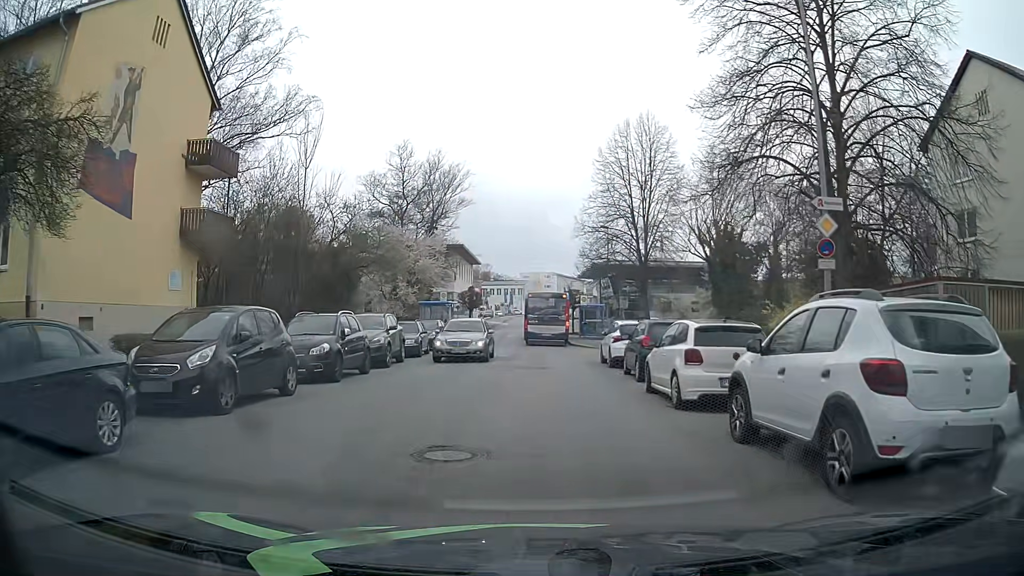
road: tertiary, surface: asphalt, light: Day
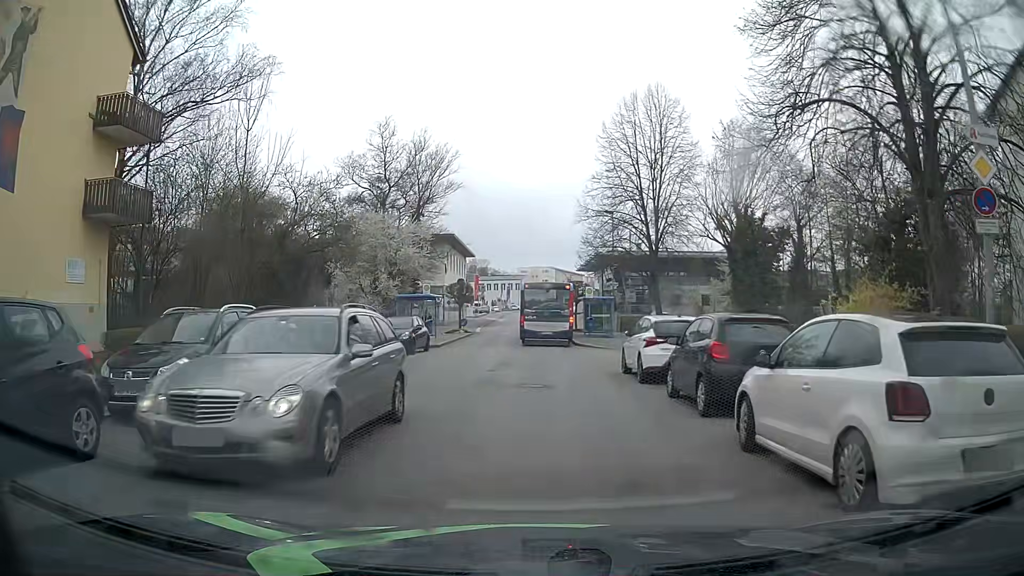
(+0.1, +6.1) m; -1°
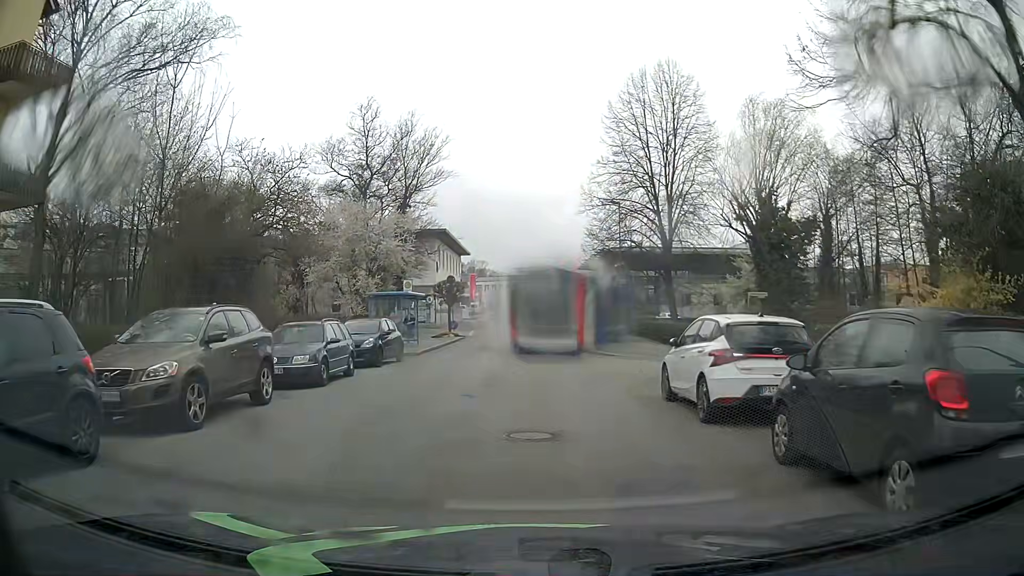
(+0.1, +5.4) m; +2°
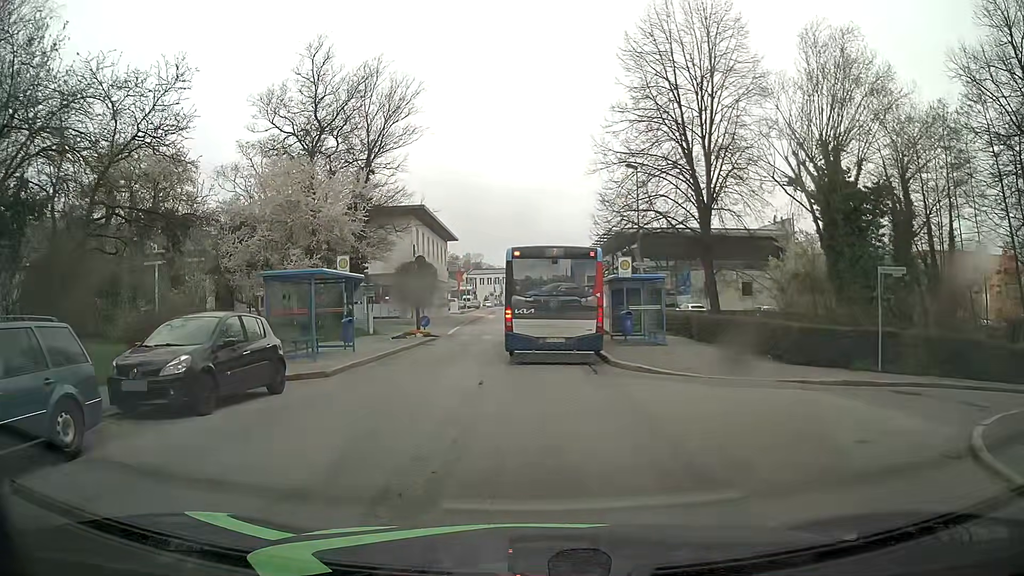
(-0.1, +10.8) m; -1°
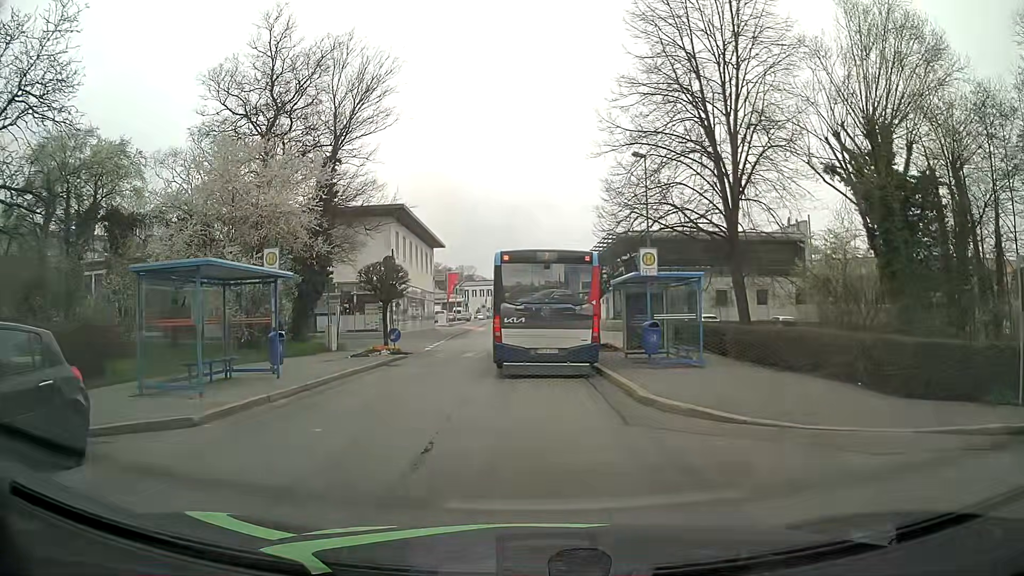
(+0.1, +5.9) m; +2°
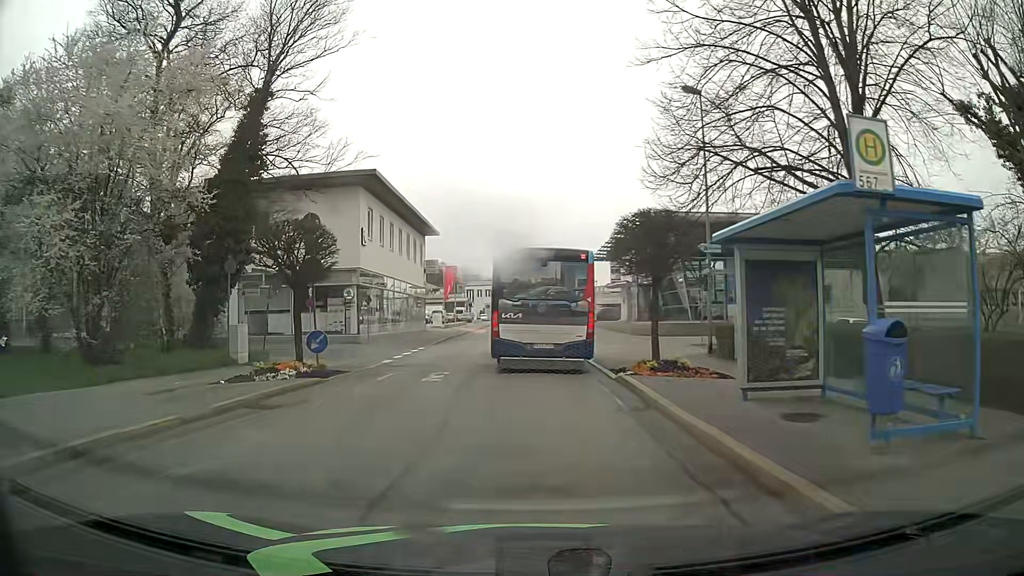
(-0.3, +11.3) m; -2°
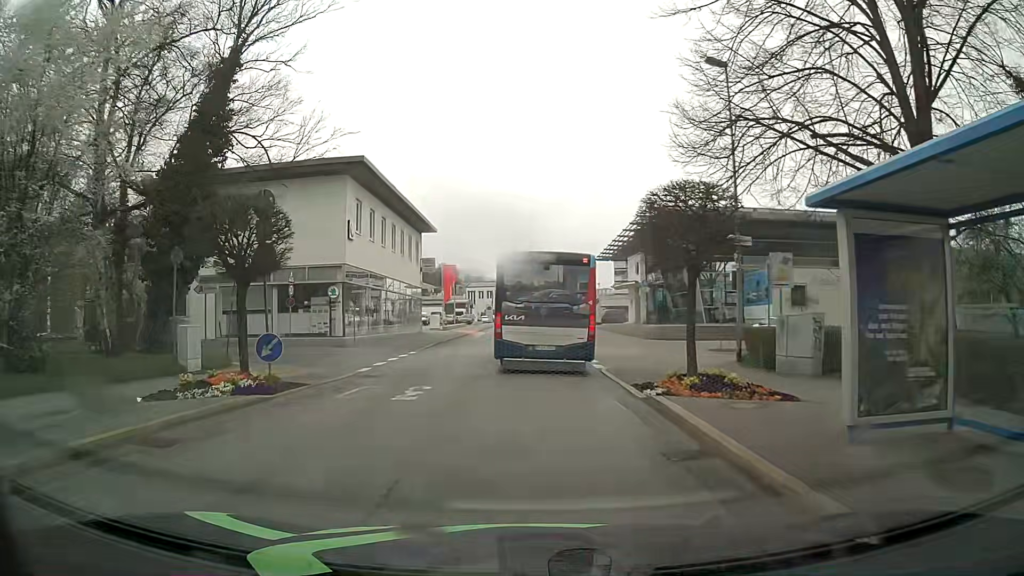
(0.0, +3.4) m; 0°
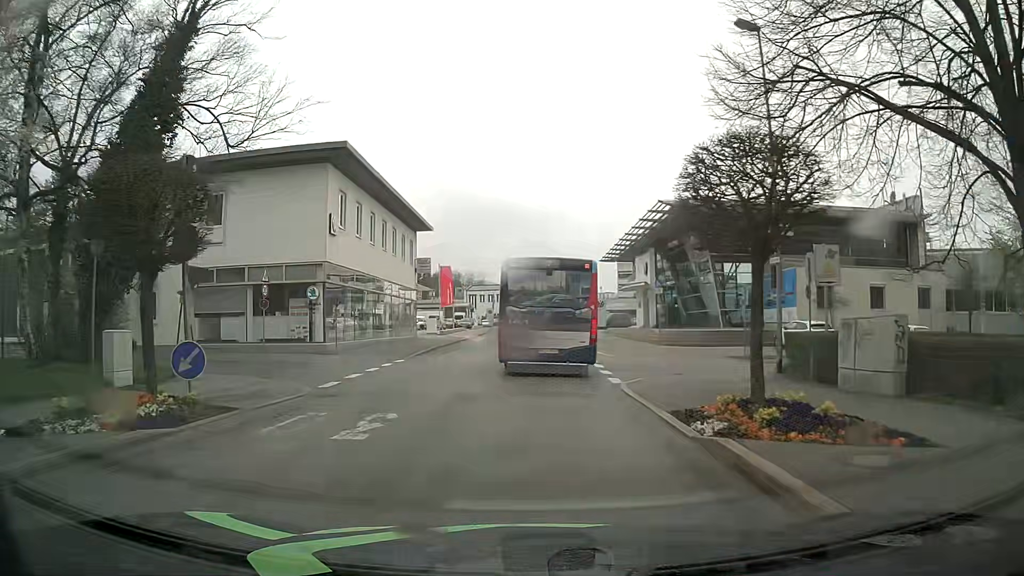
(0.0, +3.6) m; 0°
